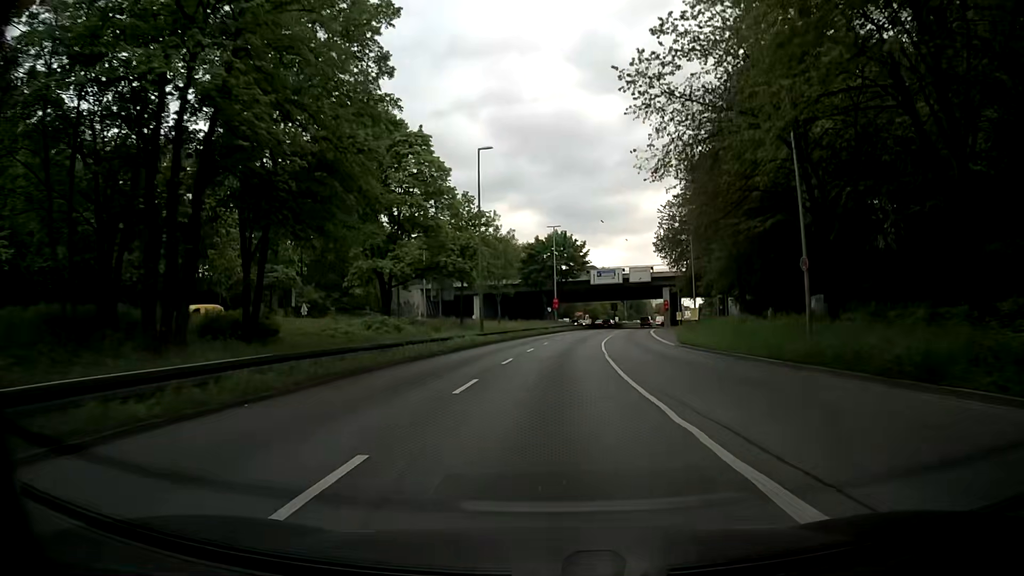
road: trunk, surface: asphalt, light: Day
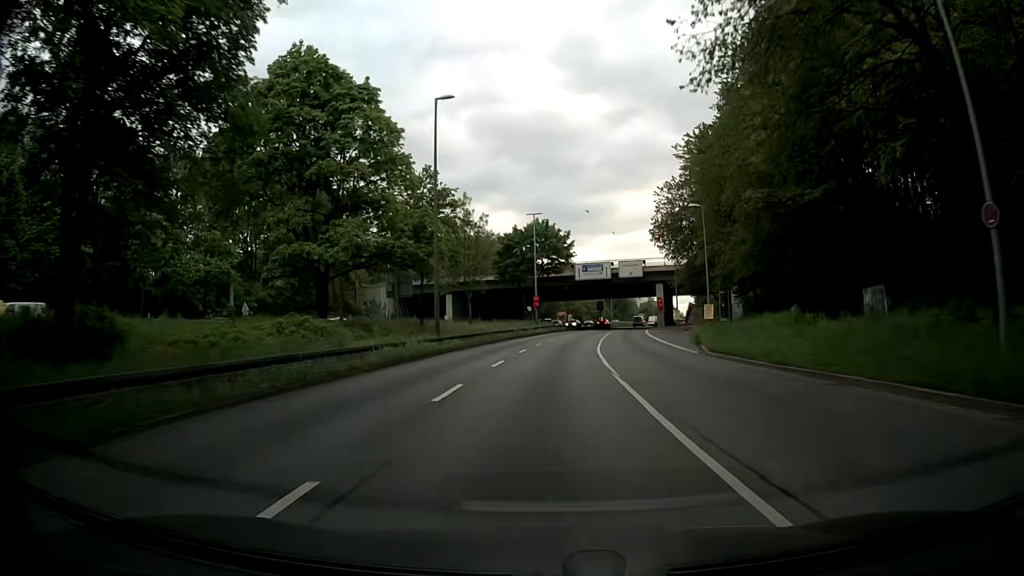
(+0.2, +10.1) m; +2°
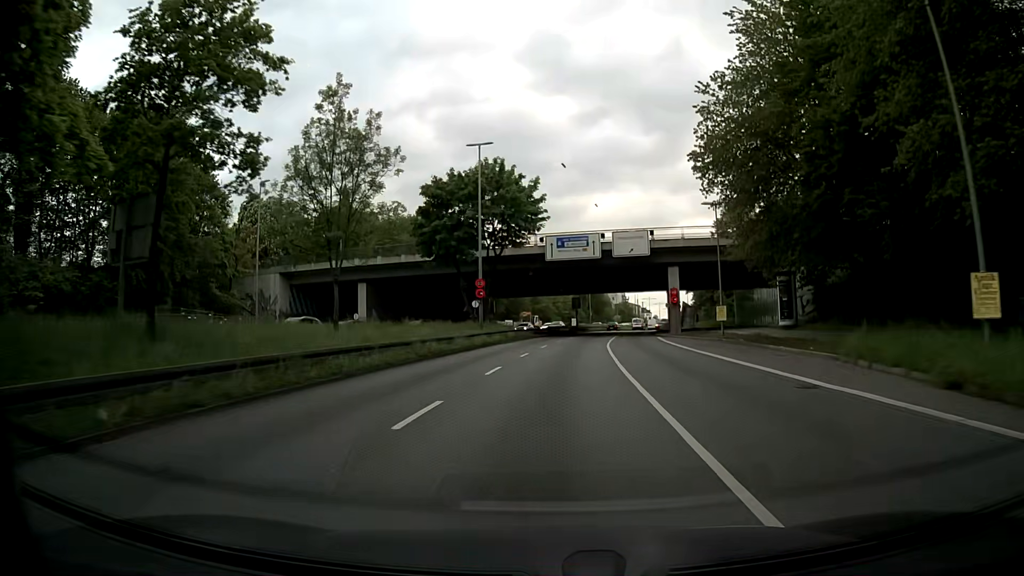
(+0.8, +30.0) m; +3°
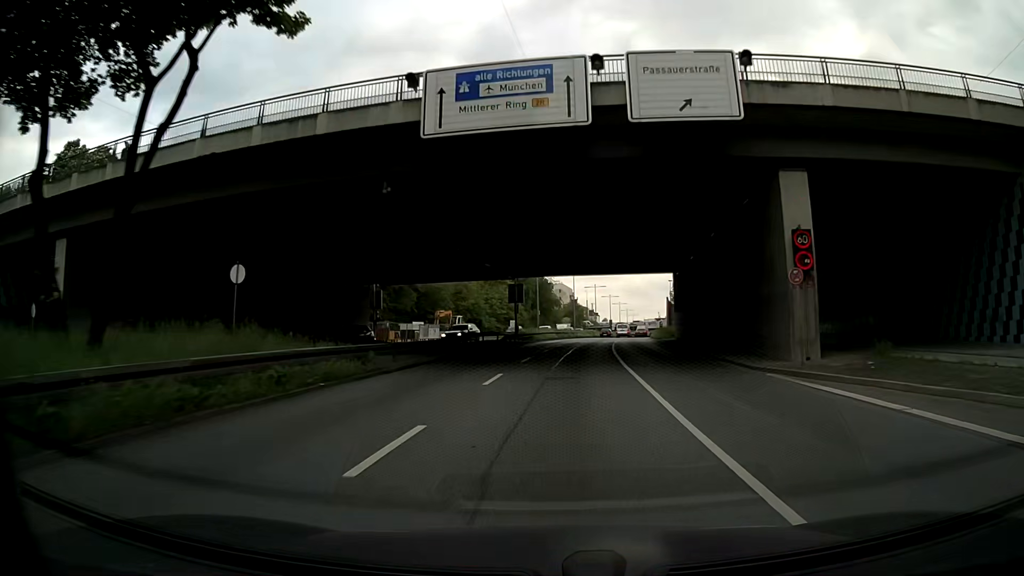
(+1.4, +38.6) m; +5°
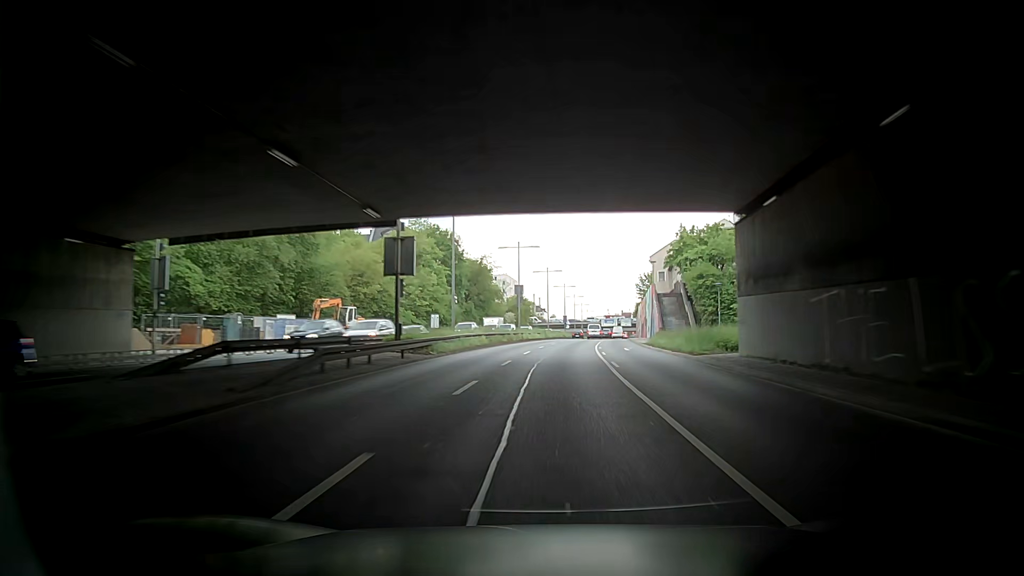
(+0.9, +29.1) m; +2°
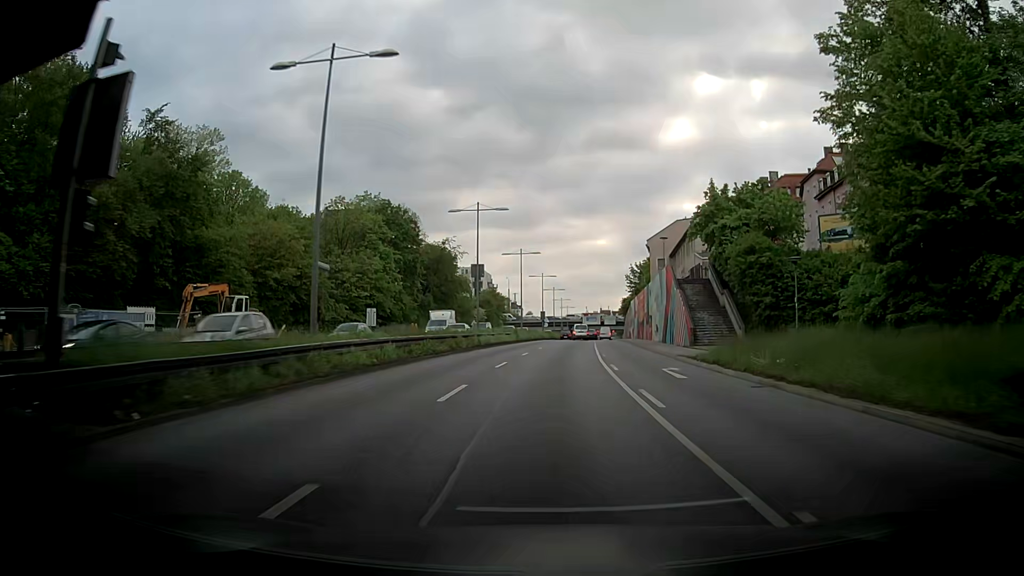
(-0.1, +19.3) m; 0°
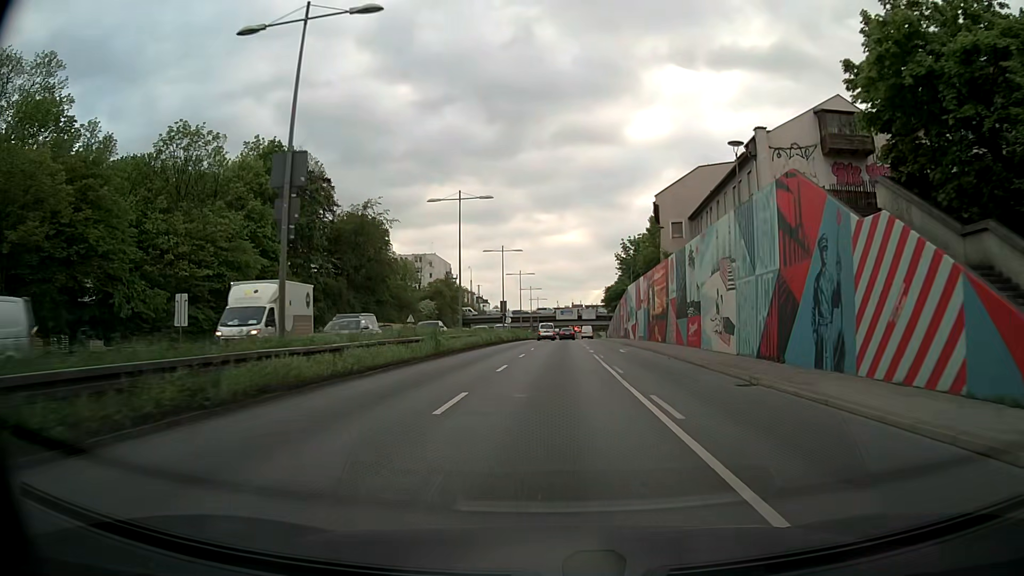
(+2.0, +28.2) m; +6°
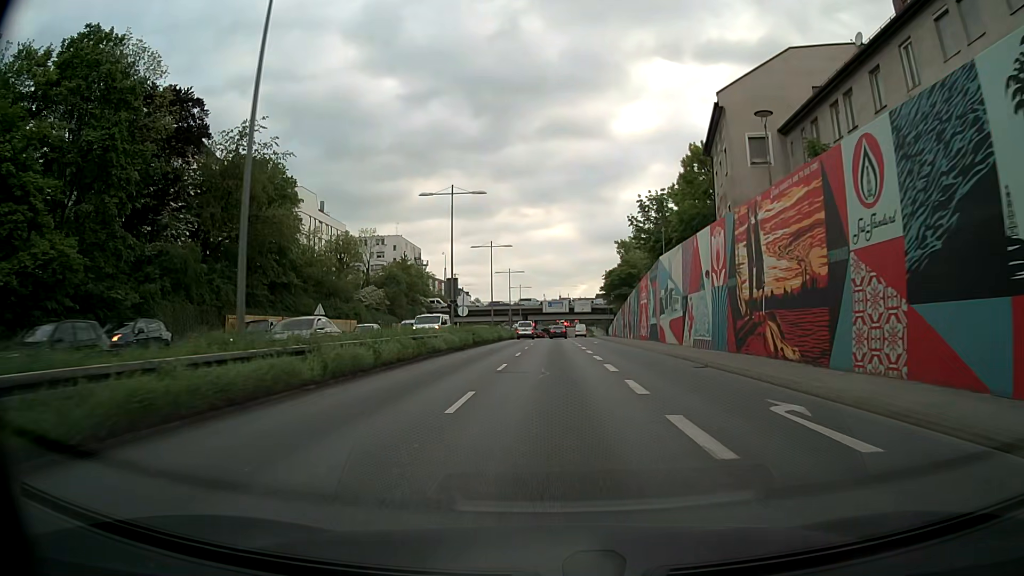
(+0.4, +27.1) m; +1°
(0, +10) (0, +20) (0, +30) (0, +40) (0, +50) (0, +60) (+1, +70) (+1, +80) (+1, +90) (+1, +100) m
